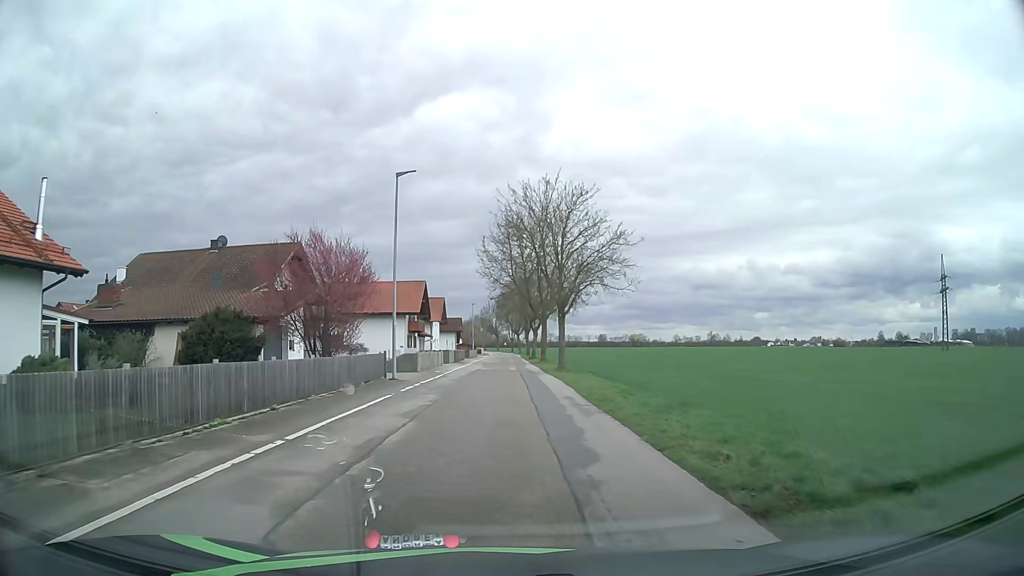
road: unclassified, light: Day
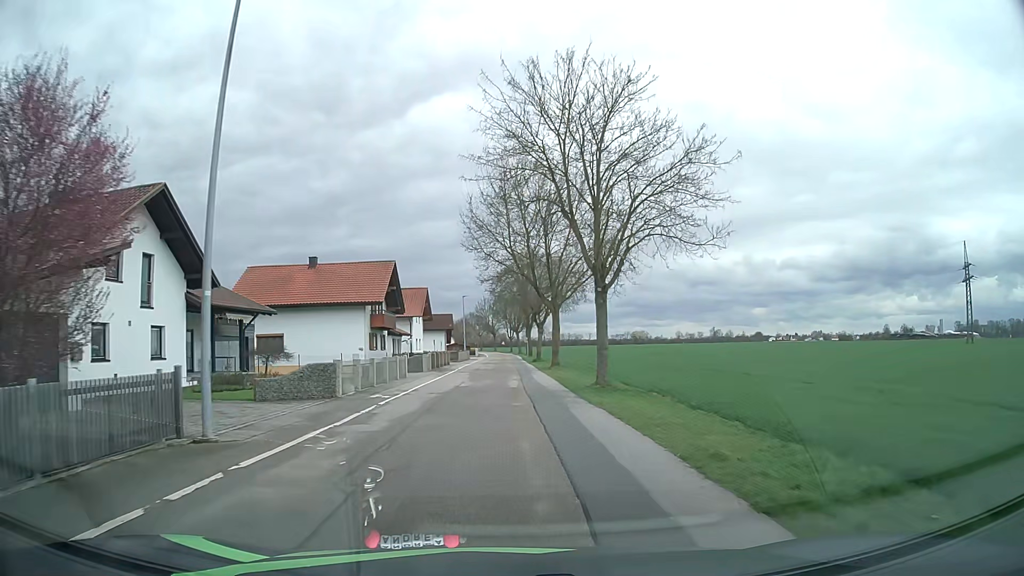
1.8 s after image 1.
(+0.2, +16.3) m; 0°
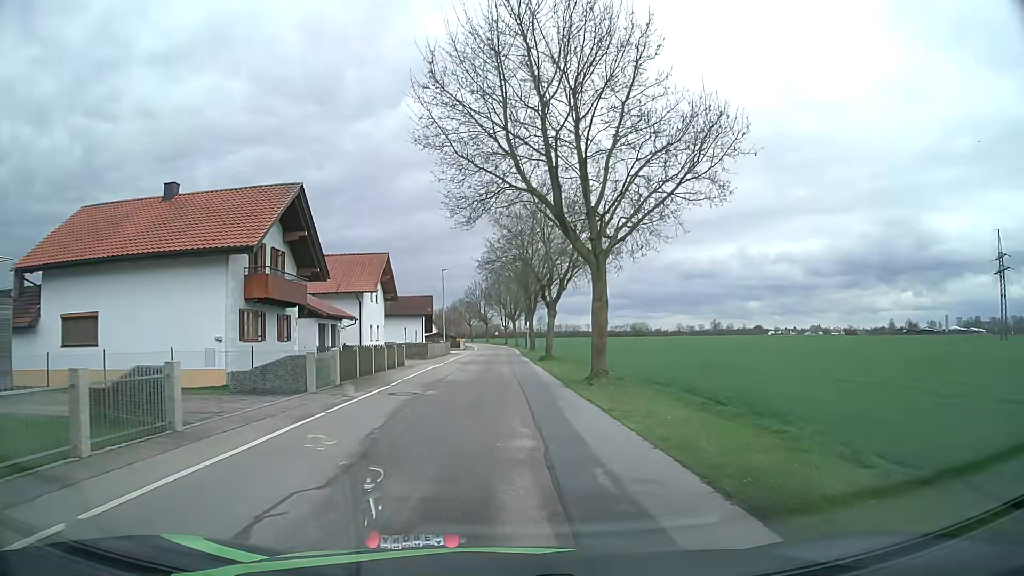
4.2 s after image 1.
(+0.2, +21.5) m; +1°
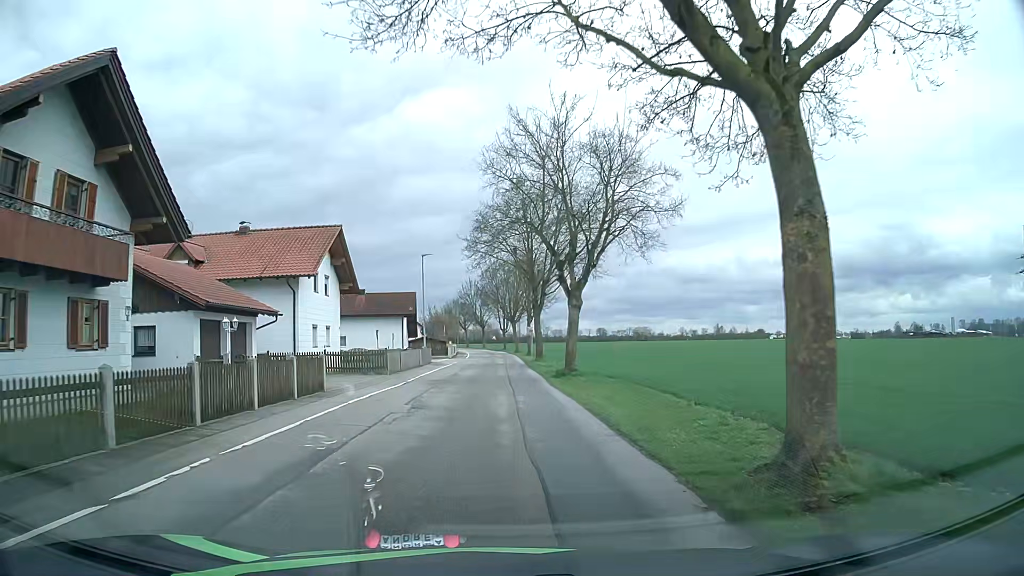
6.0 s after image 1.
(0.0, +14.6) m; 0°
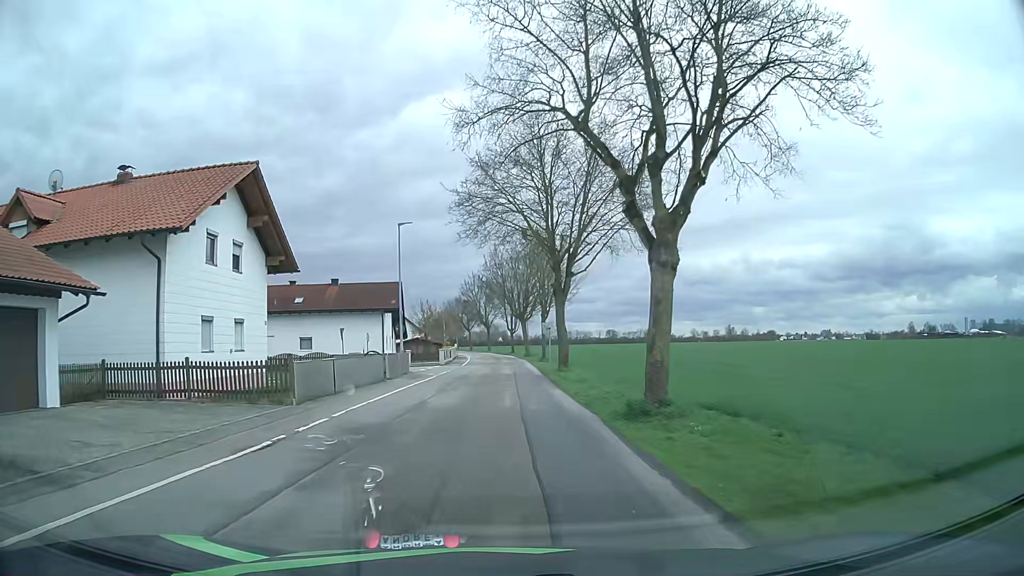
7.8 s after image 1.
(0.0, +14.2) m; 0°
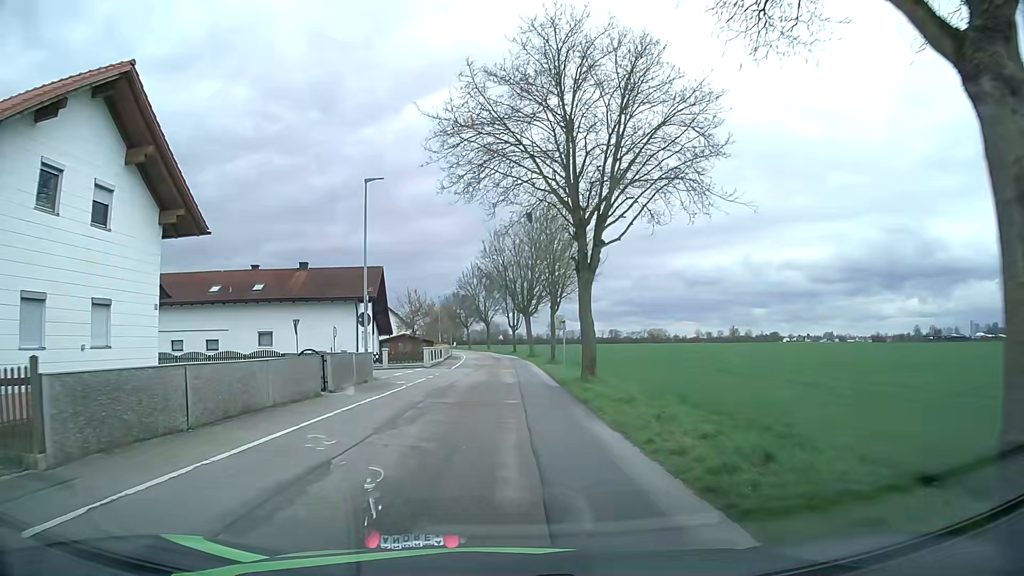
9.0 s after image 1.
(-0.1, +9.4) m; -1°
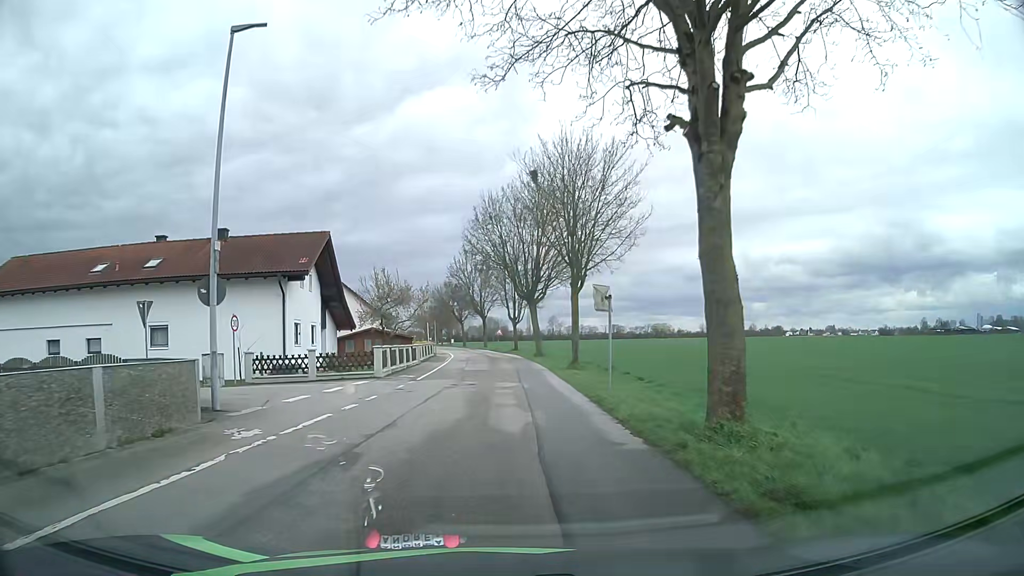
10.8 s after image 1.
(+0.2, +14.2) m; +1°
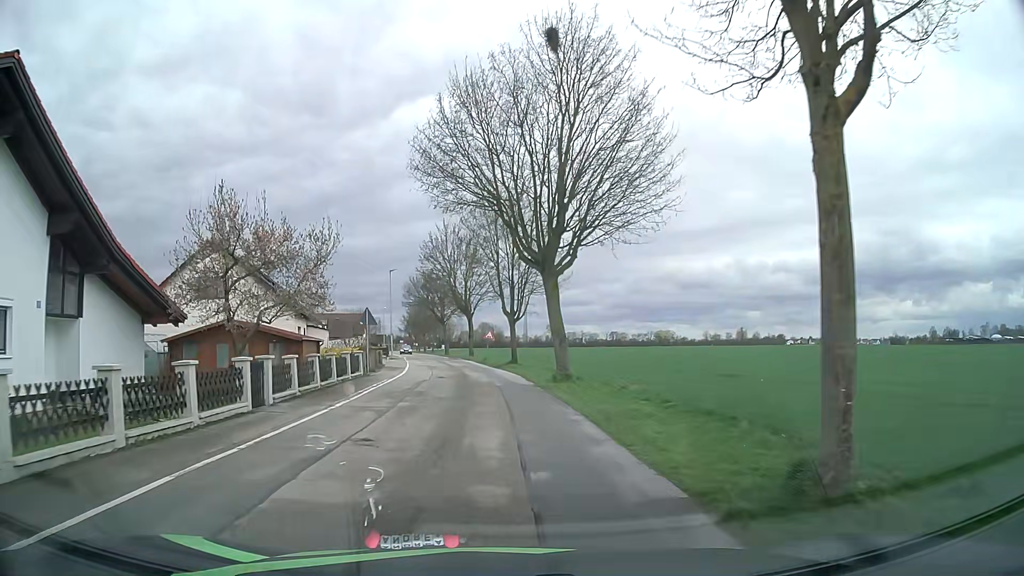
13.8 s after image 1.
(0.0, +23.8) m; 0°
(0, +10) (0, +20) (-1, +30) (-2, +40) (-3, +50) (-4, +60) (-6, +70) (-8, +79) (-10, +89) (-12, +99) m
